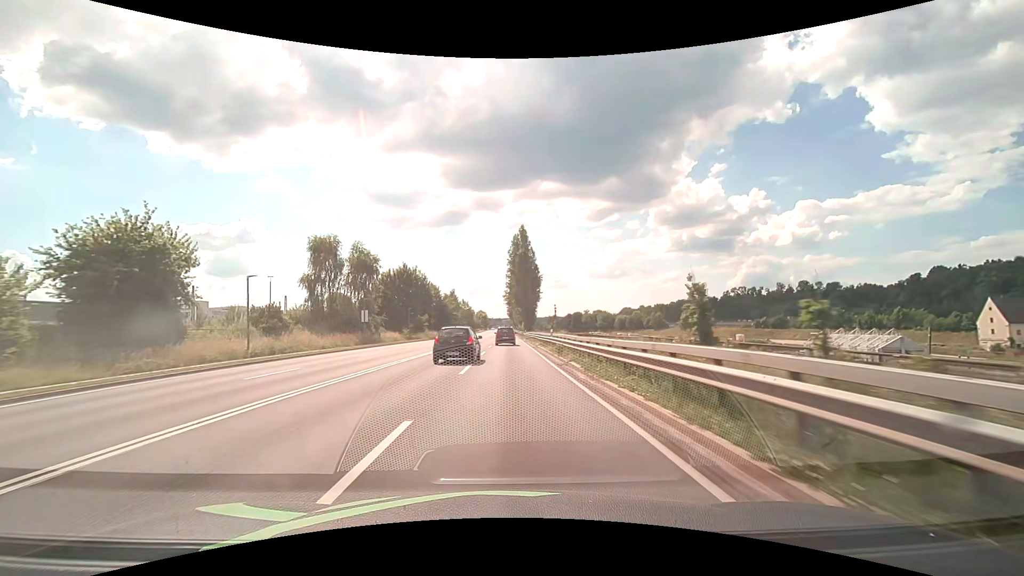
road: primary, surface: asphalt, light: Day
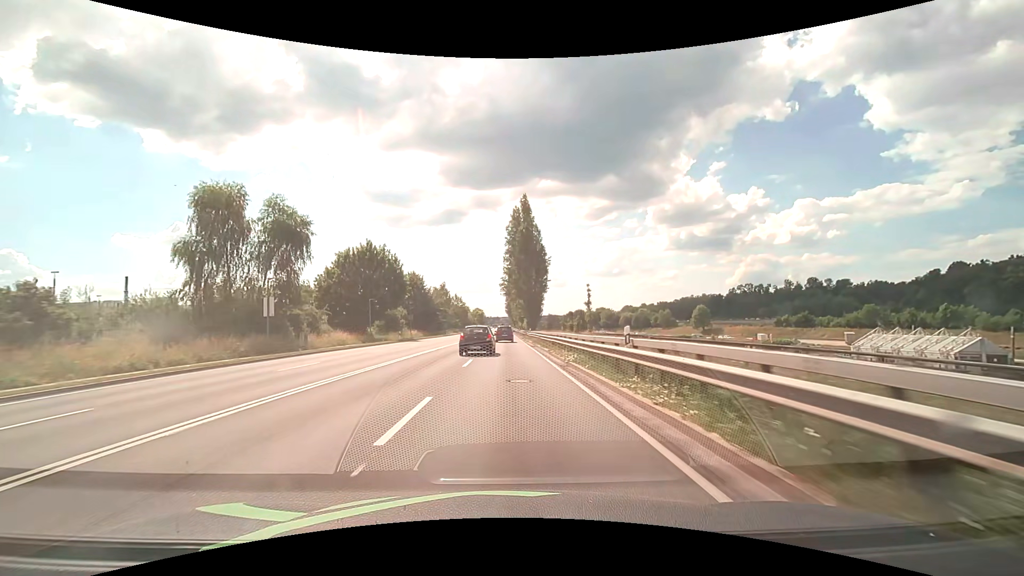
(0.0, +21.6) m; 0°
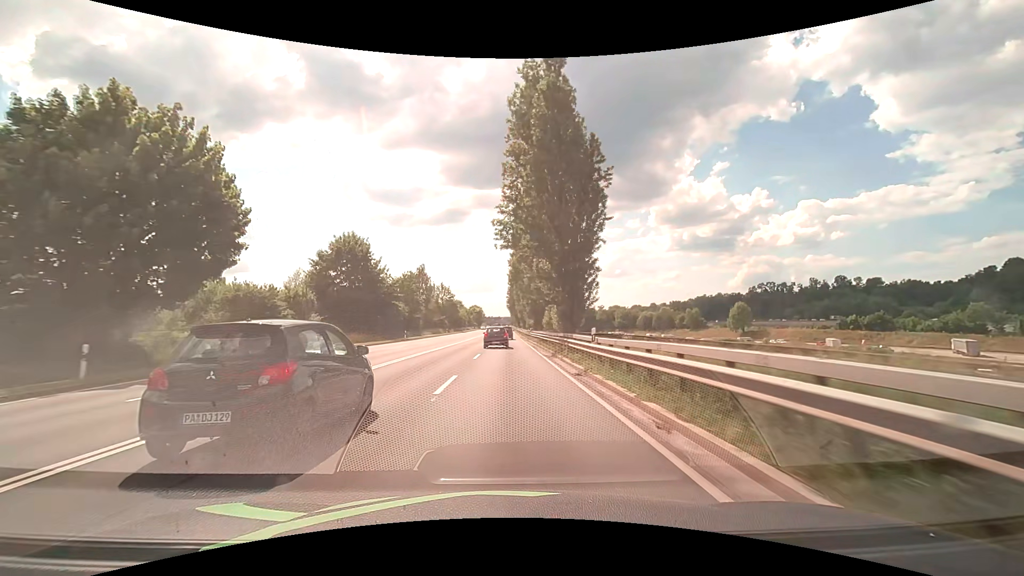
(-0.1, +43.2) m; 0°
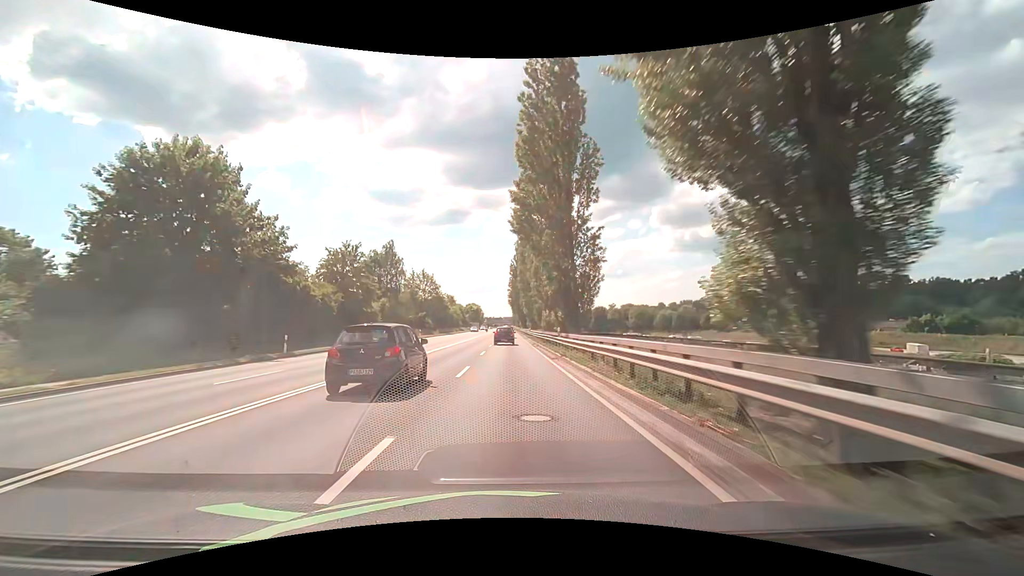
(0.0, +32.4) m; 0°
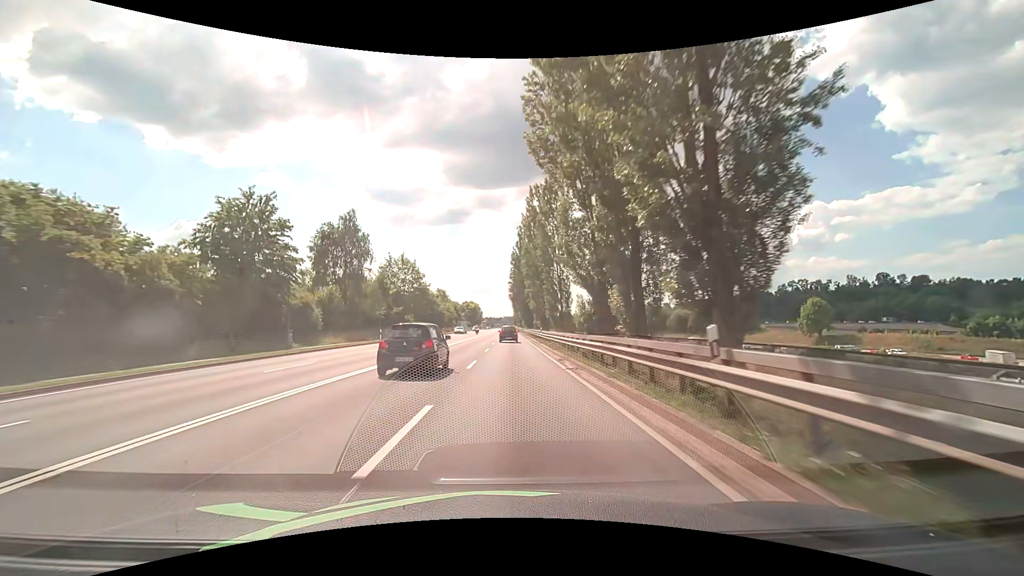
(-0.2, +21.5) m; 0°
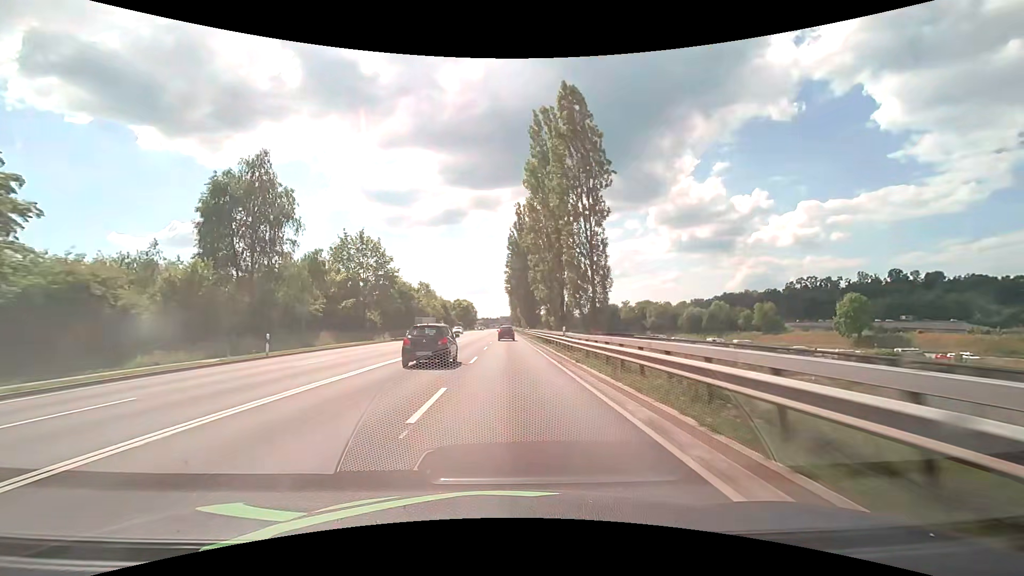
(+0.1, +21.5) m; 0°
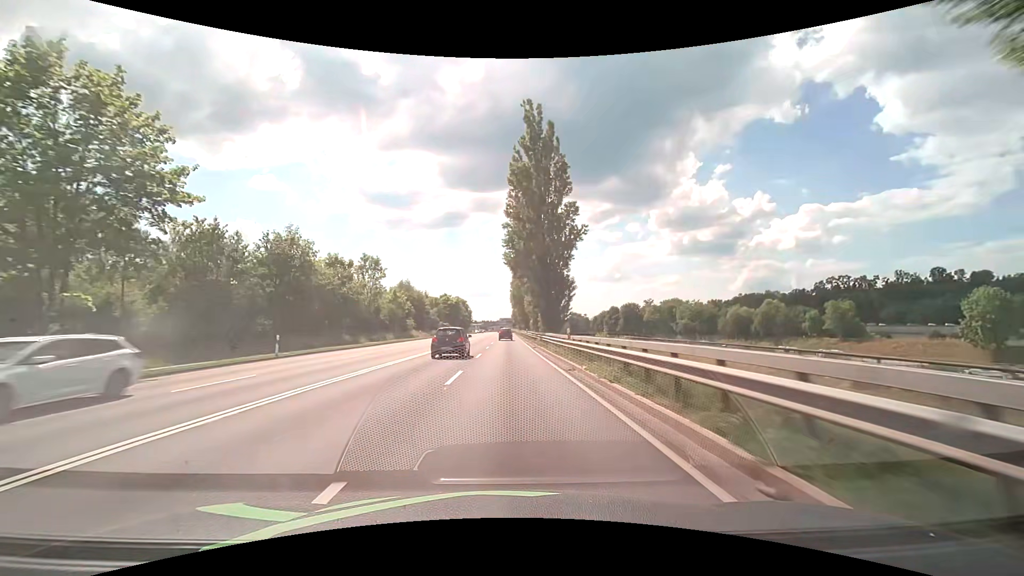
(+0.1, +42.9) m; 0°
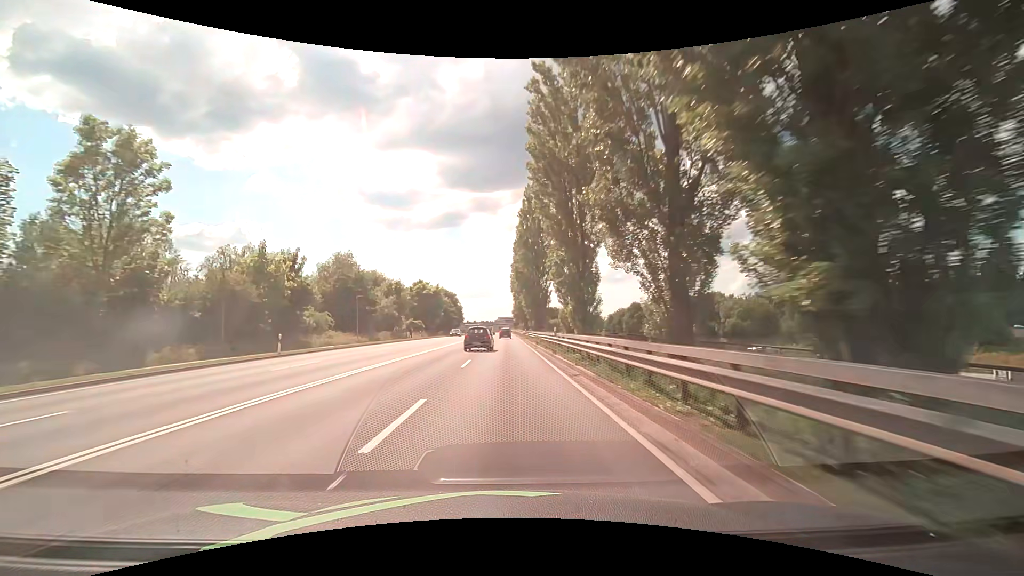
(0.0, +42.9) m; 0°
(0, +10) (0, +20) (0, +30) (0, +40) (0, +50) (0, +60) (0, +70) (0, +80) (0, +90) (0, +100) m
